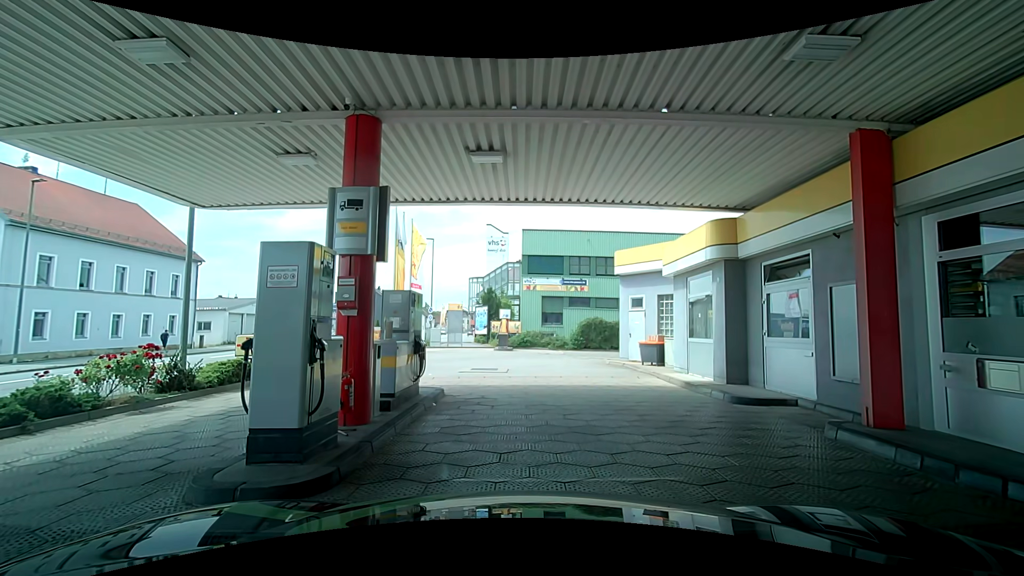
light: Day
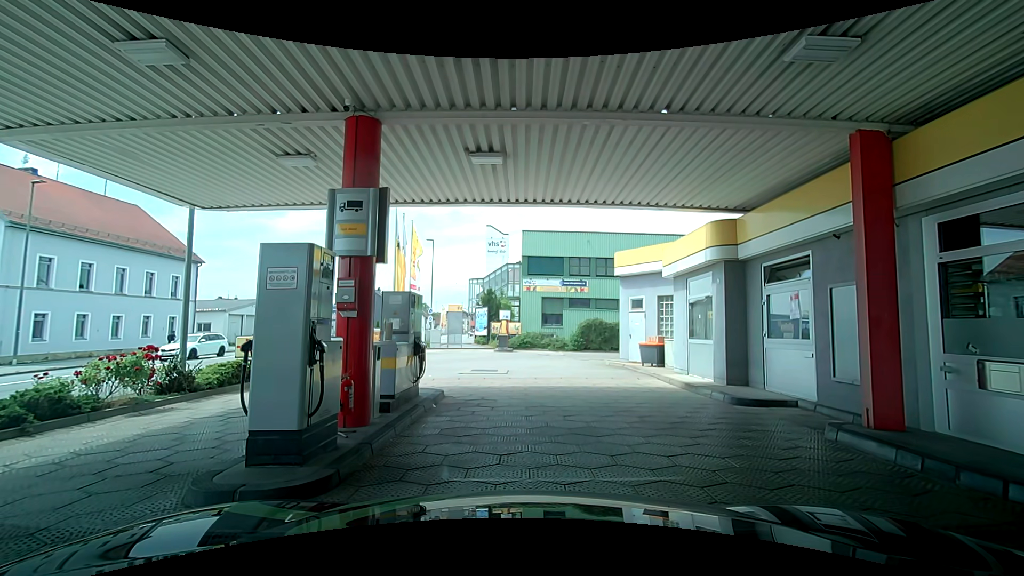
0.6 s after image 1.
(0.0, +0.1) m; 0°
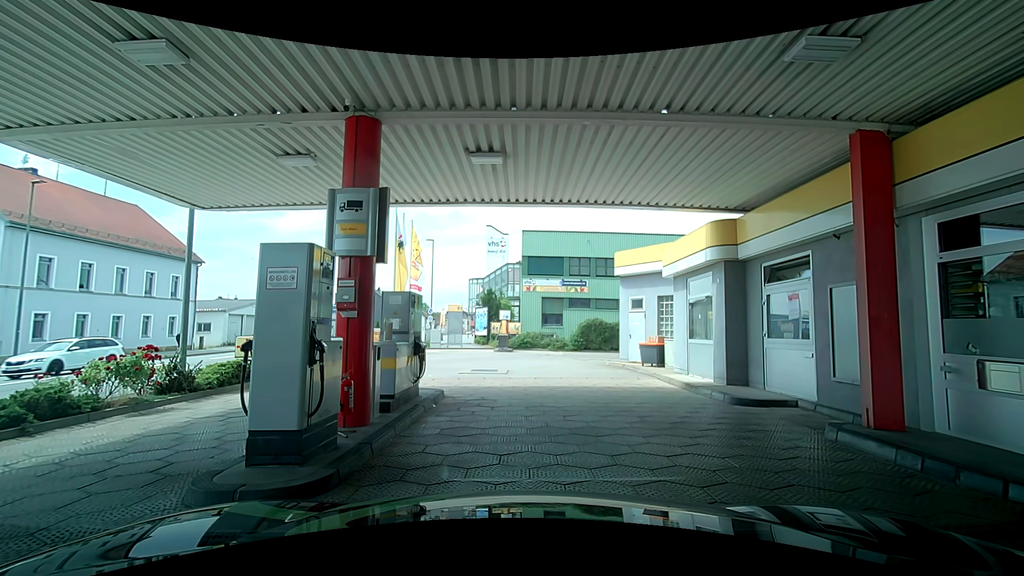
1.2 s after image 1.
(0.0, 0.0) m; 0°
